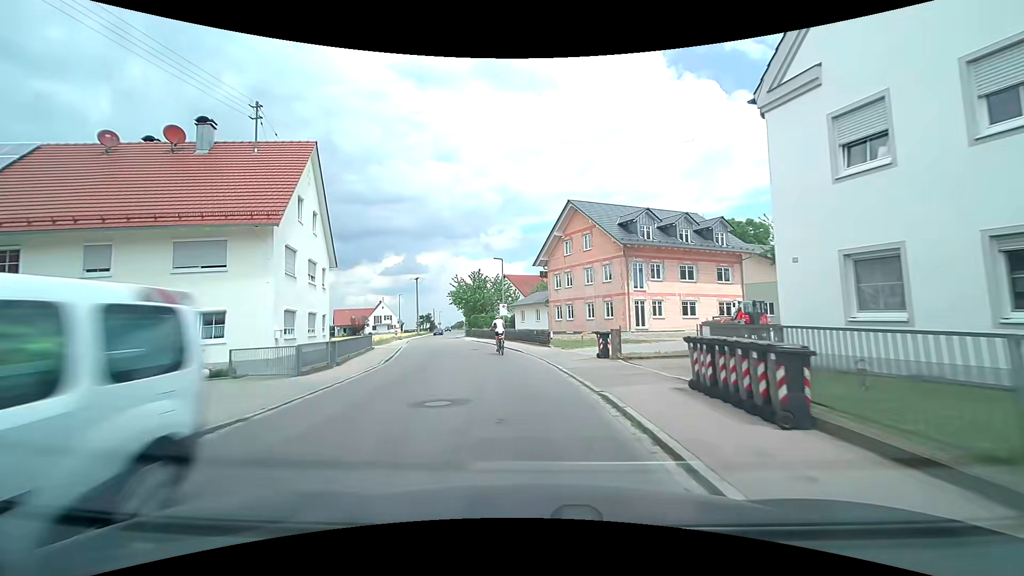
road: tertiary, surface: asphalt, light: Day
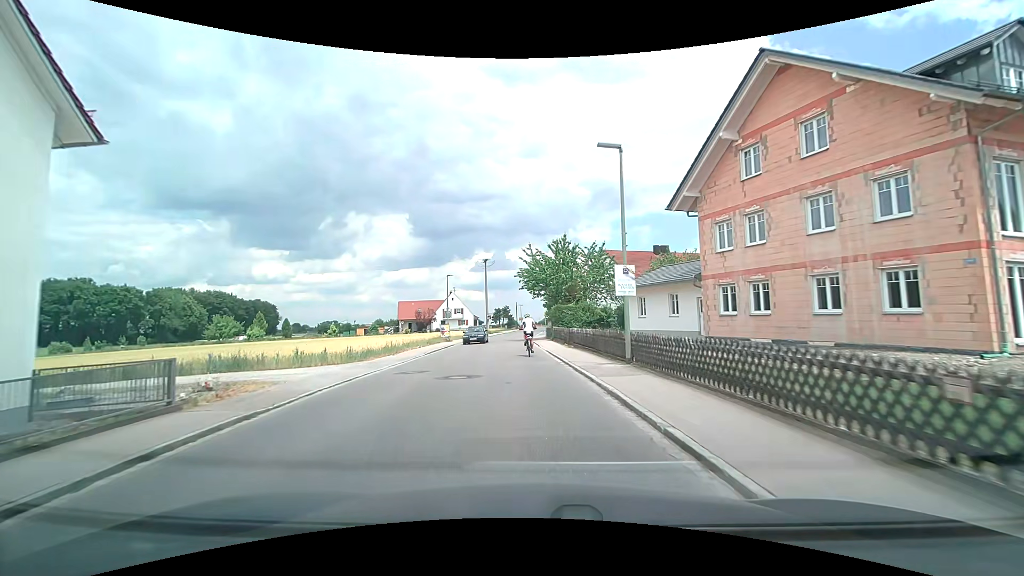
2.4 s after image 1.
(-2.2, +23.3) m; -10°
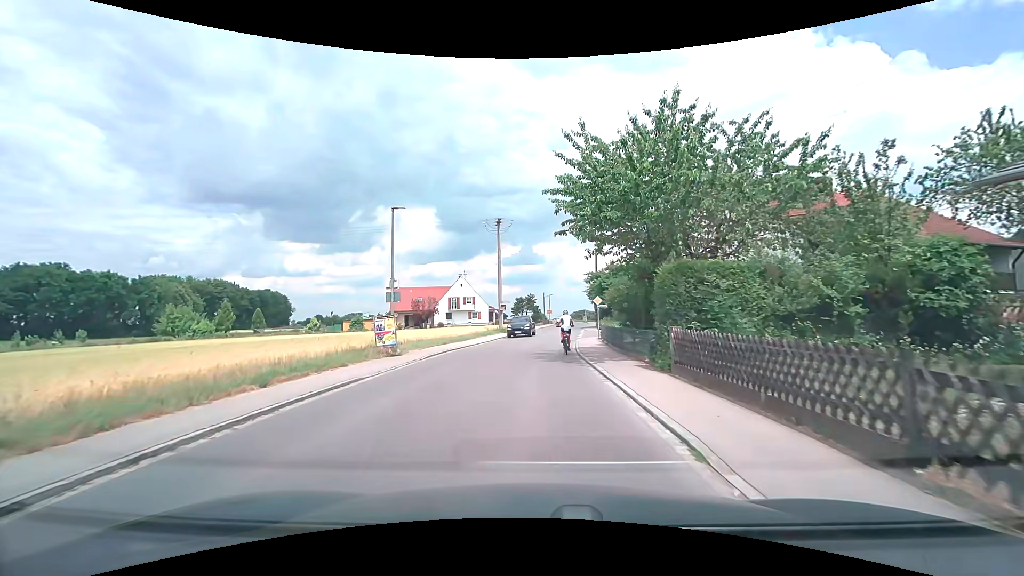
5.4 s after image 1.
(-1.2, +25.6) m; -4°
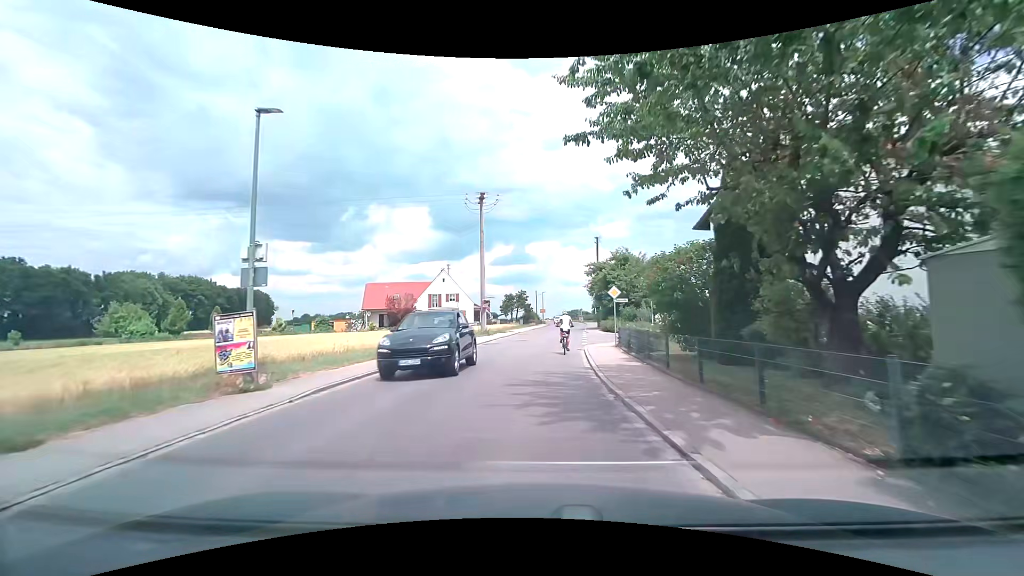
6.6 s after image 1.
(0.0, +9.7) m; +1°
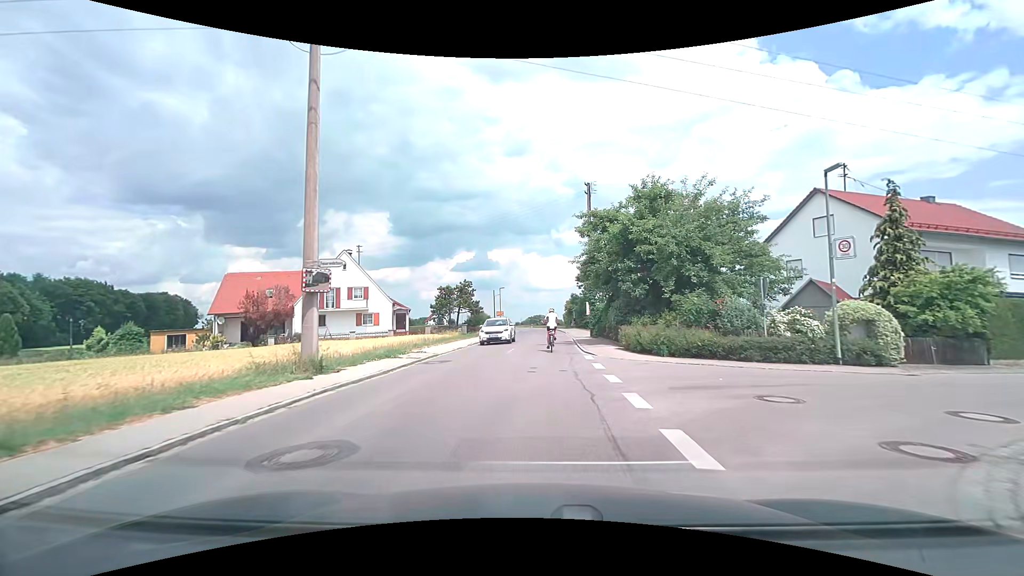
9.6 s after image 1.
(+0.9, +26.0) m; +4°
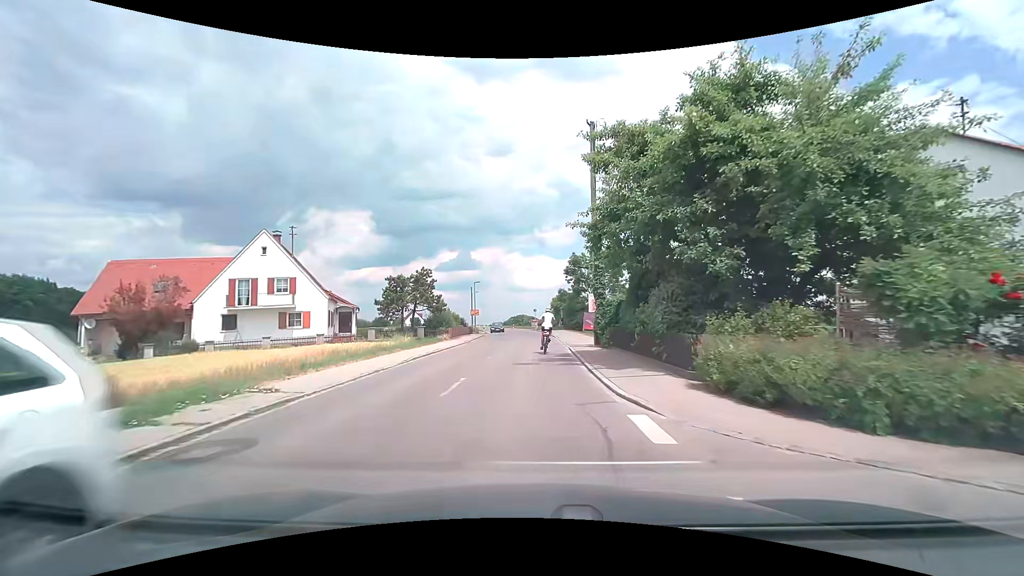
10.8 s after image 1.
(+0.2, +11.2) m; +2°
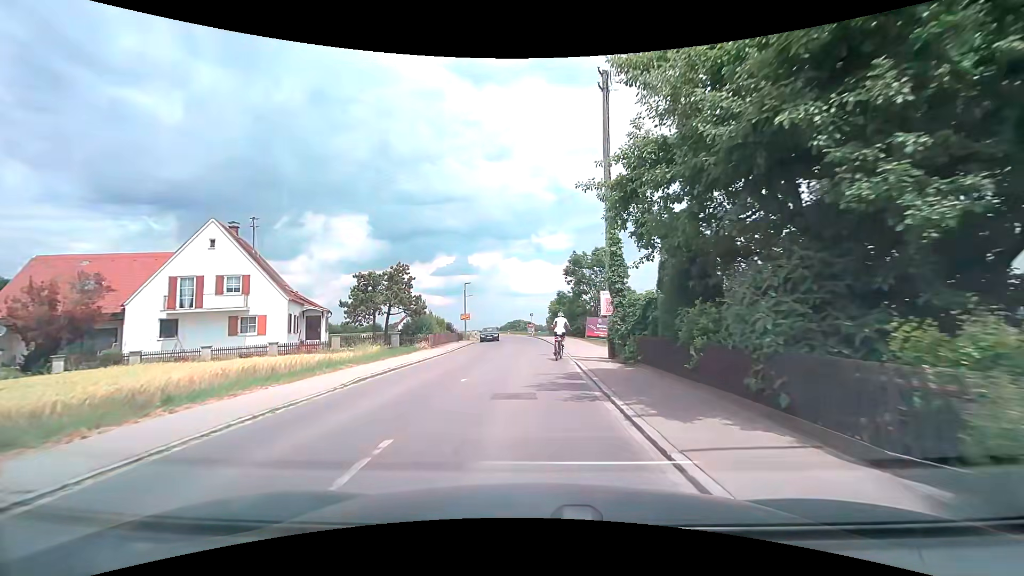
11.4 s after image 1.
(0.0, +5.5) m; +1°
